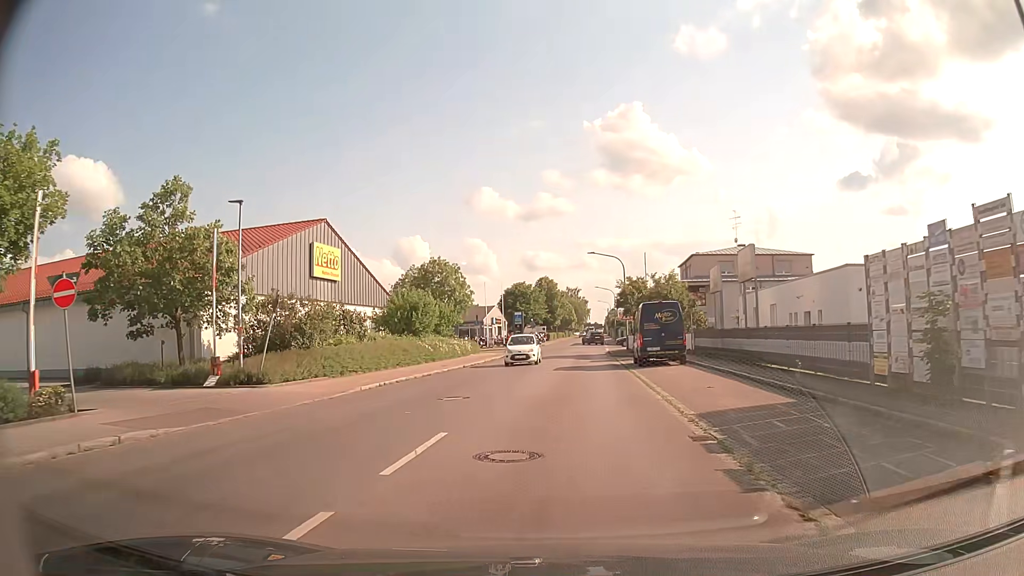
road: residential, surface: asphalt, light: Day
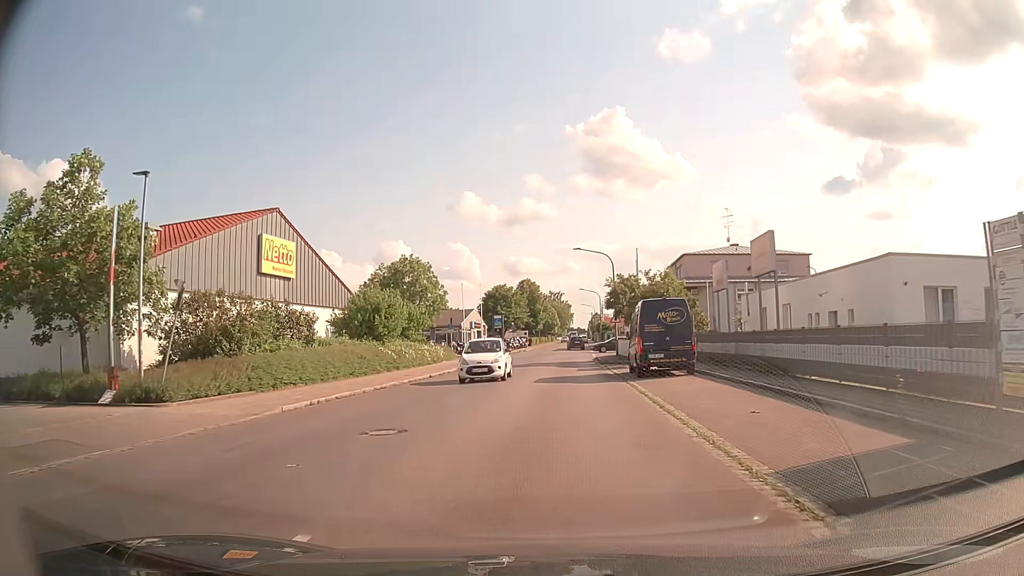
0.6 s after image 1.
(+0.1, +5.1) m; +2°
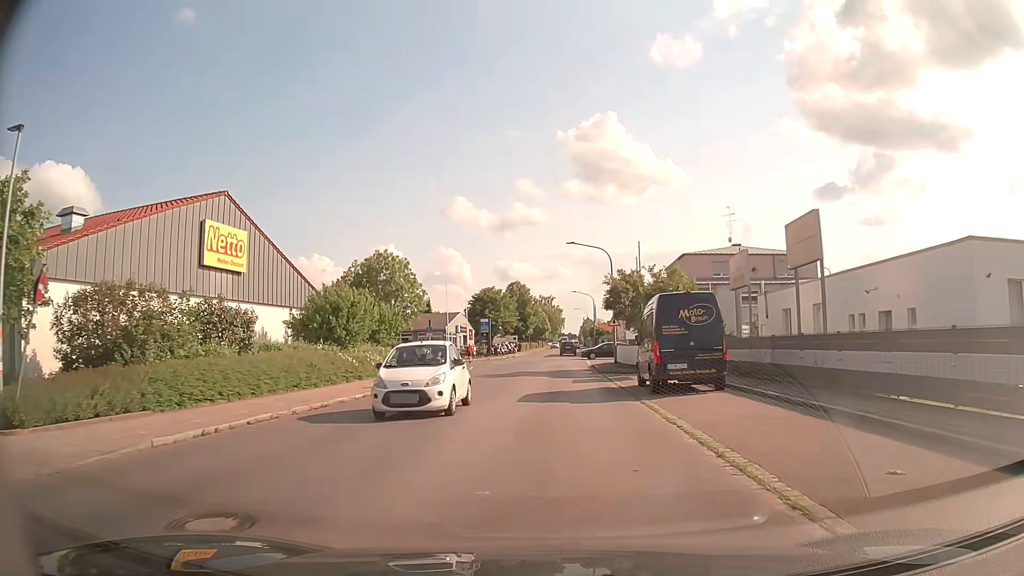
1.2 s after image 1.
(+0.1, +5.4) m; +1°
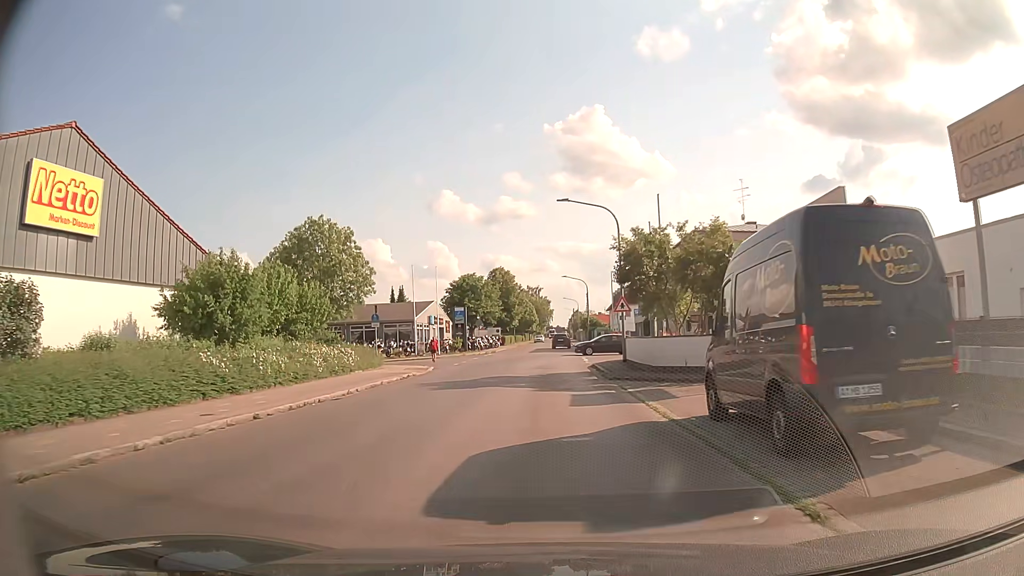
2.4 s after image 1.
(+0.2, +11.2) m; +1°
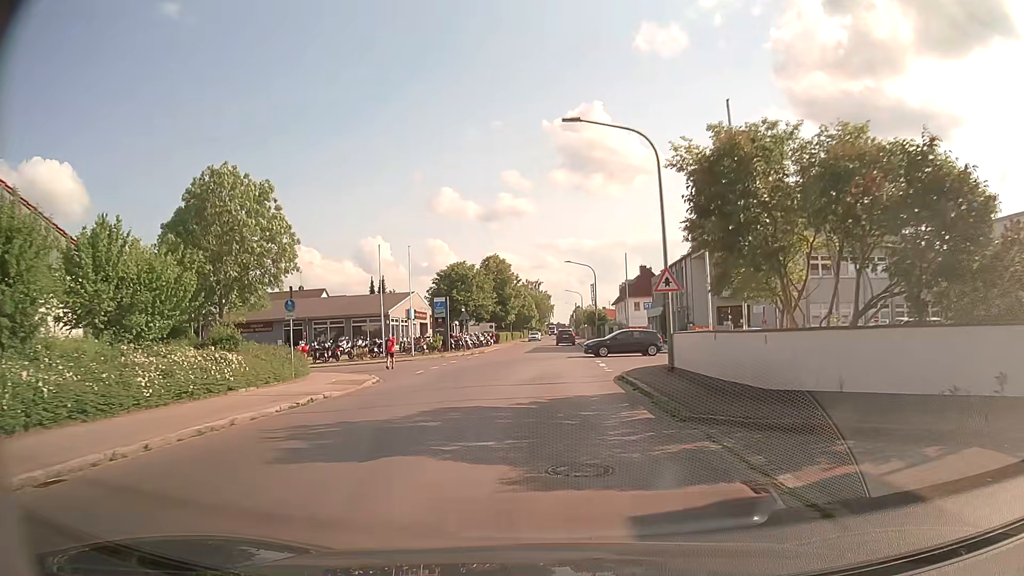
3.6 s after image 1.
(0.0, +11.5) m; 0°
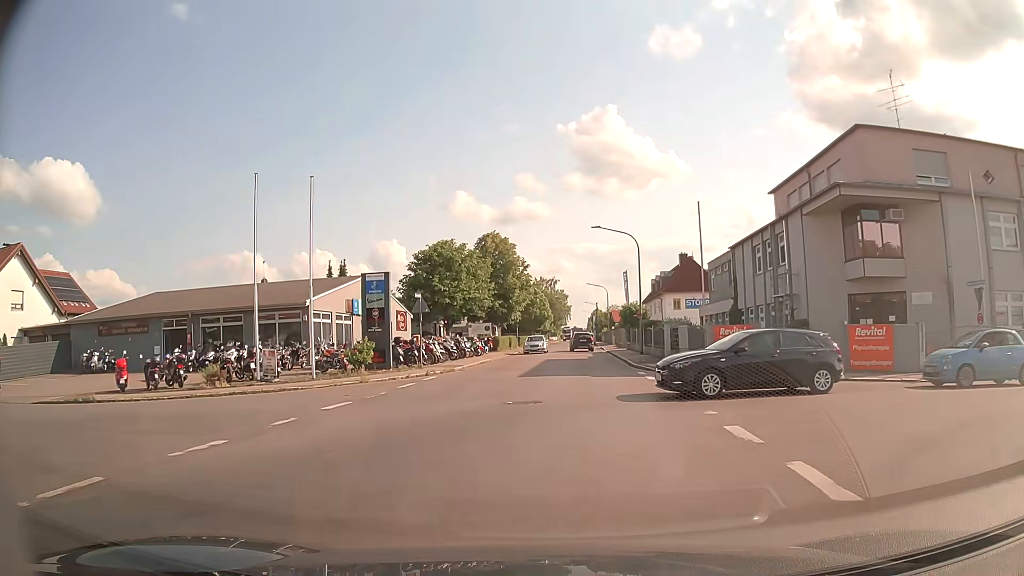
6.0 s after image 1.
(+0.1, +21.8) m; -2°
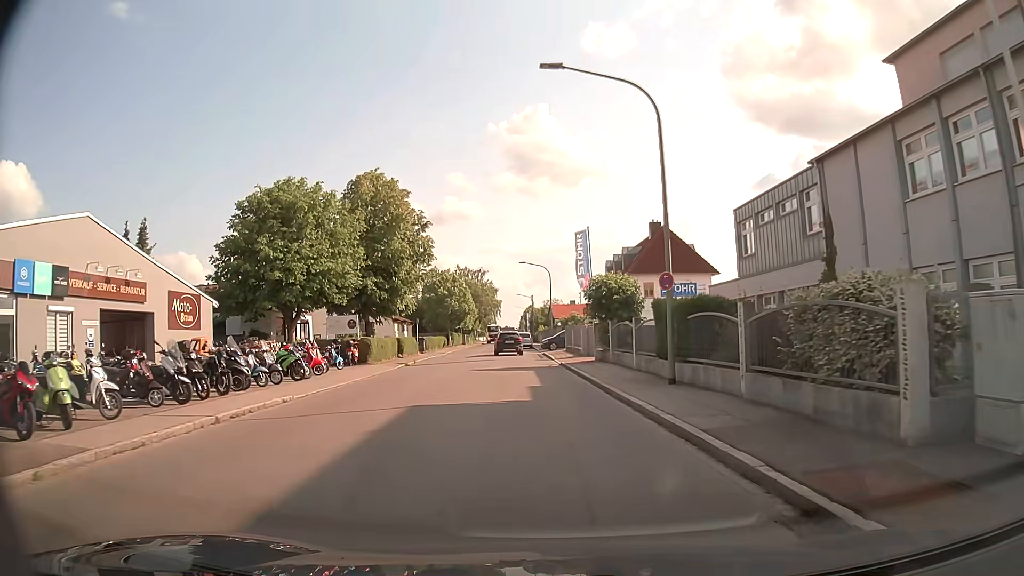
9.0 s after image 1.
(+1.3, +24.9) m; +7°
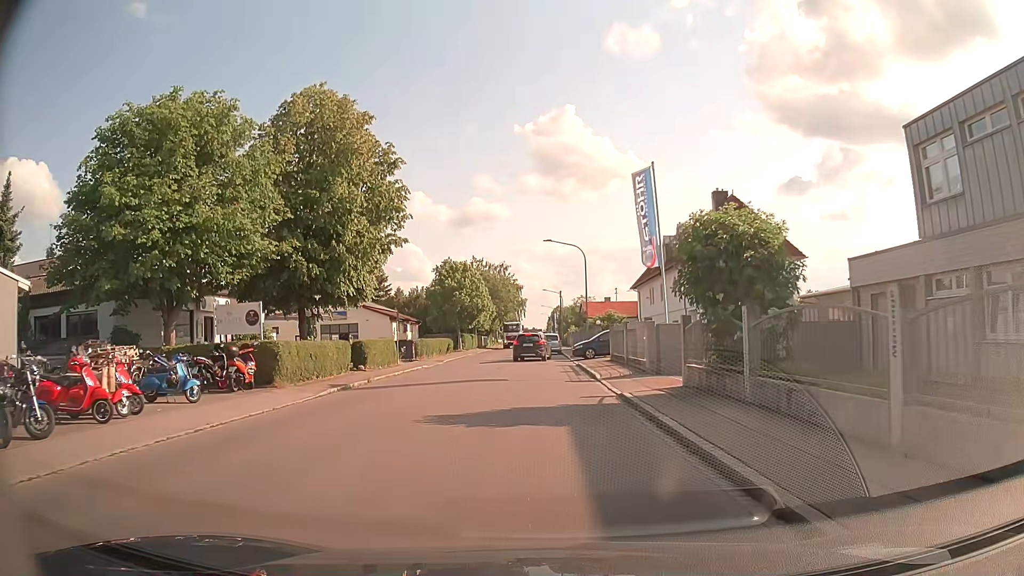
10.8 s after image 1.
(-0.4, +14.9) m; -3°
(0, +10) (0, +20) (0, +30) (-1, +40) (-3, +50) (-3, +60) (-3, +70) (-3, +80) (-2, +90) (-2, +100) m
